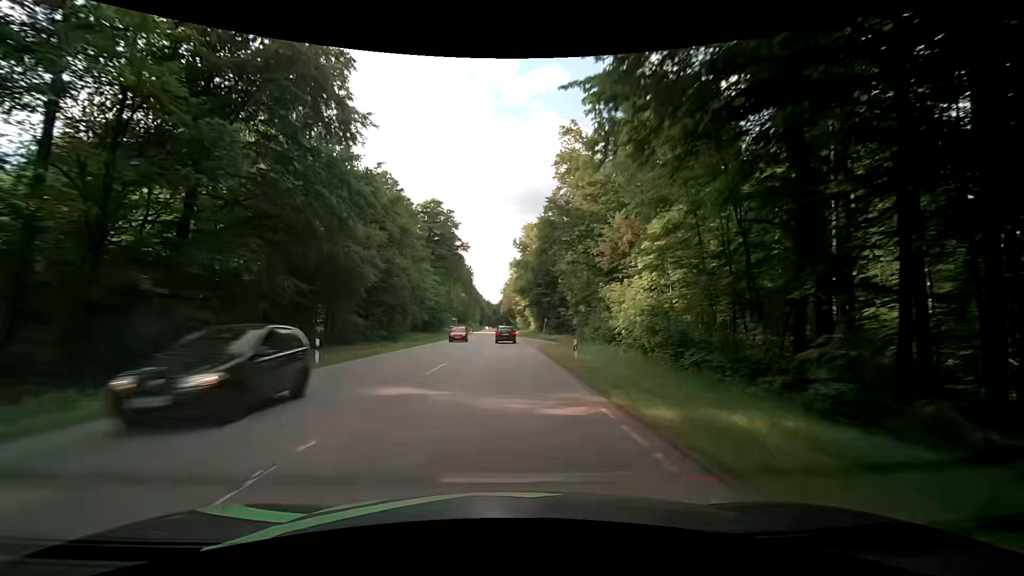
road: secondary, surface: asphalt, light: Day
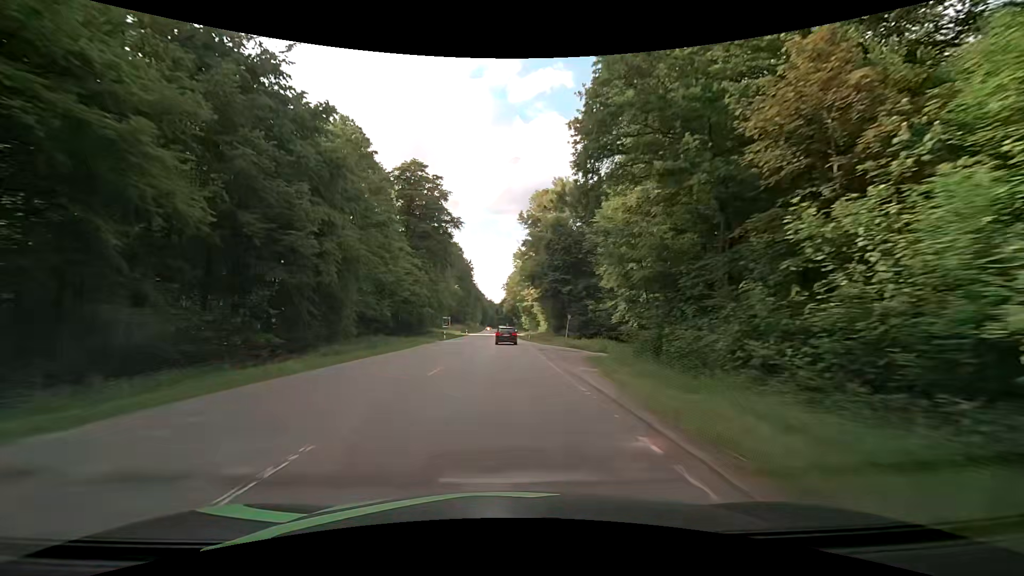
(0.0, +24.2) m; 0°
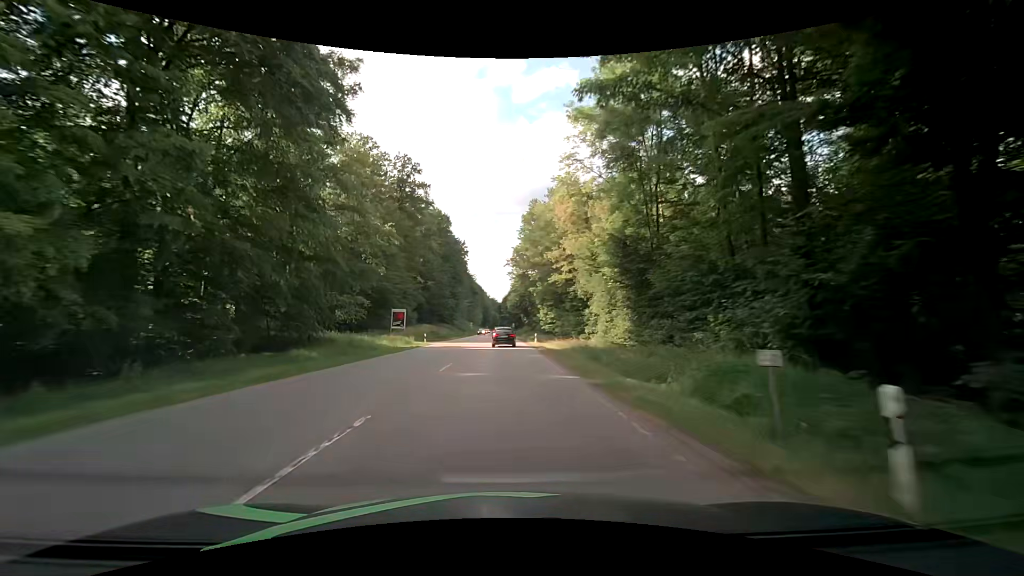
(-0.4, +58.2) m; 0°
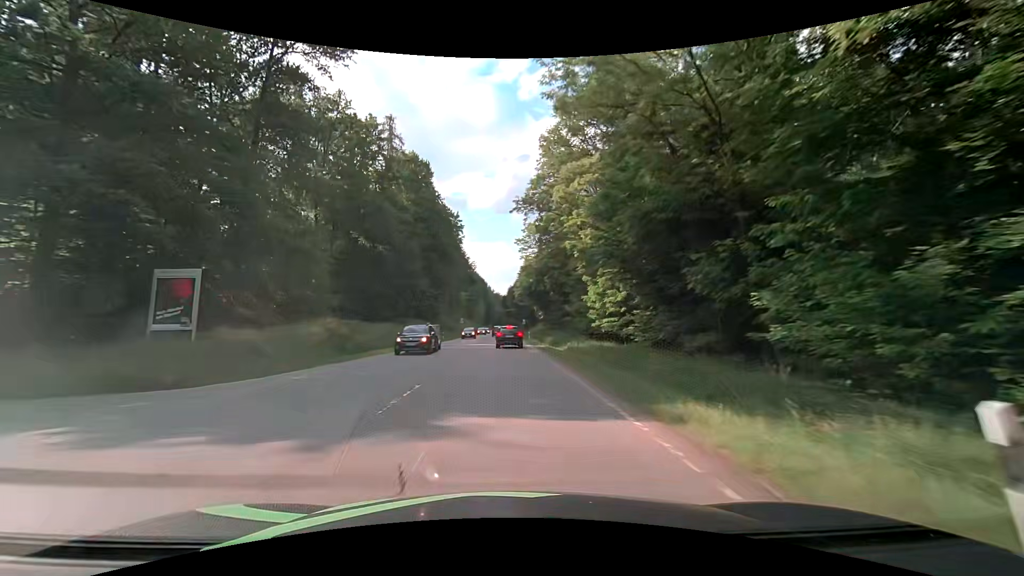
(-0.5, +43.9) m; -1°
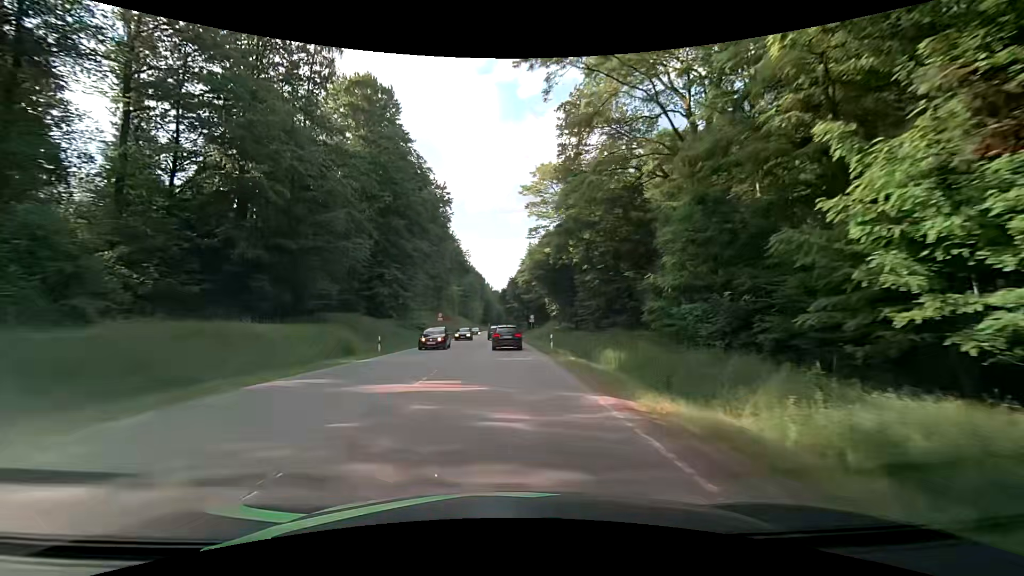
(0.0, +29.4) m; 0°
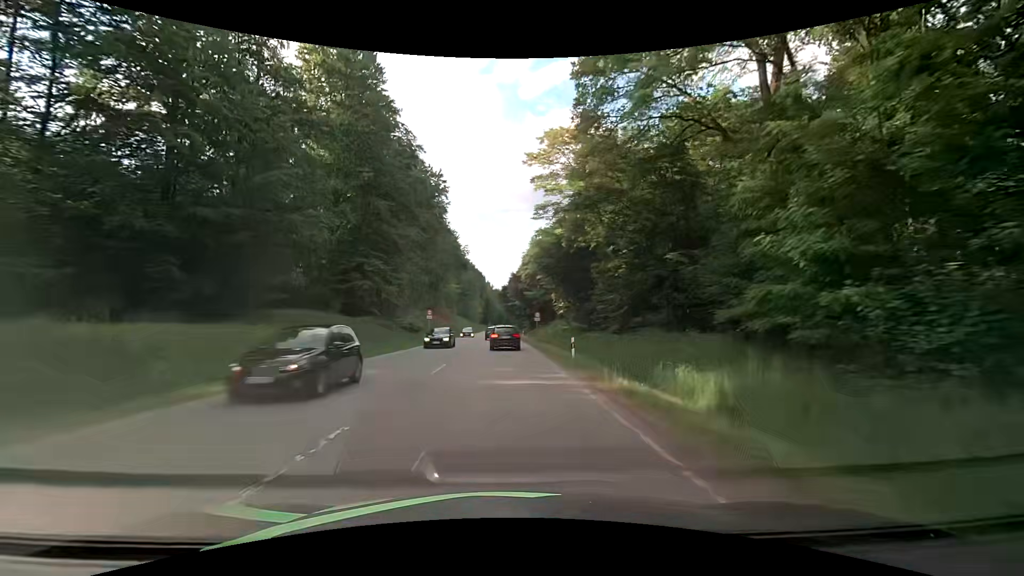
(0.0, +9.2) m; 0°
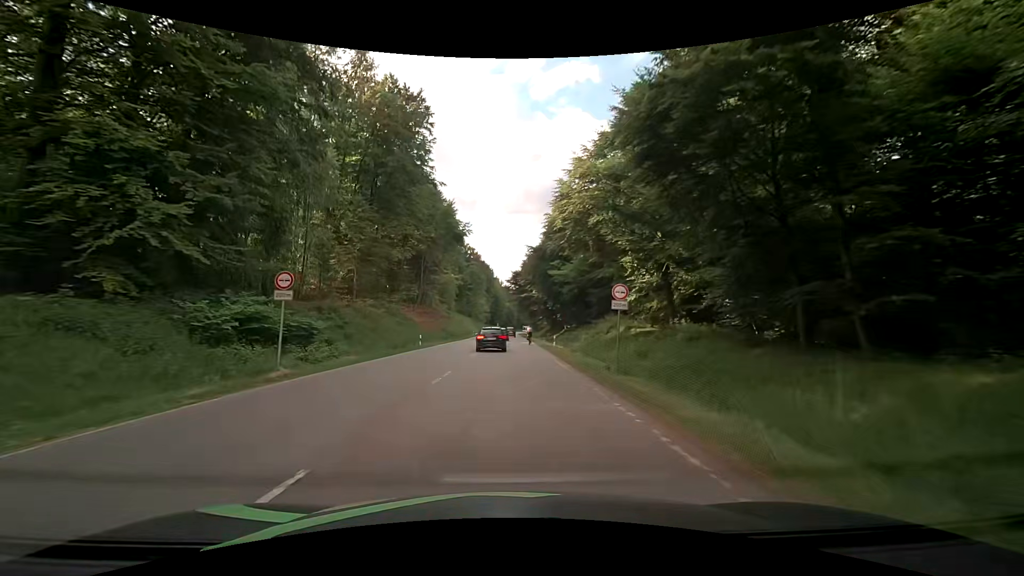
(-0.8, +36.3) m; -1°
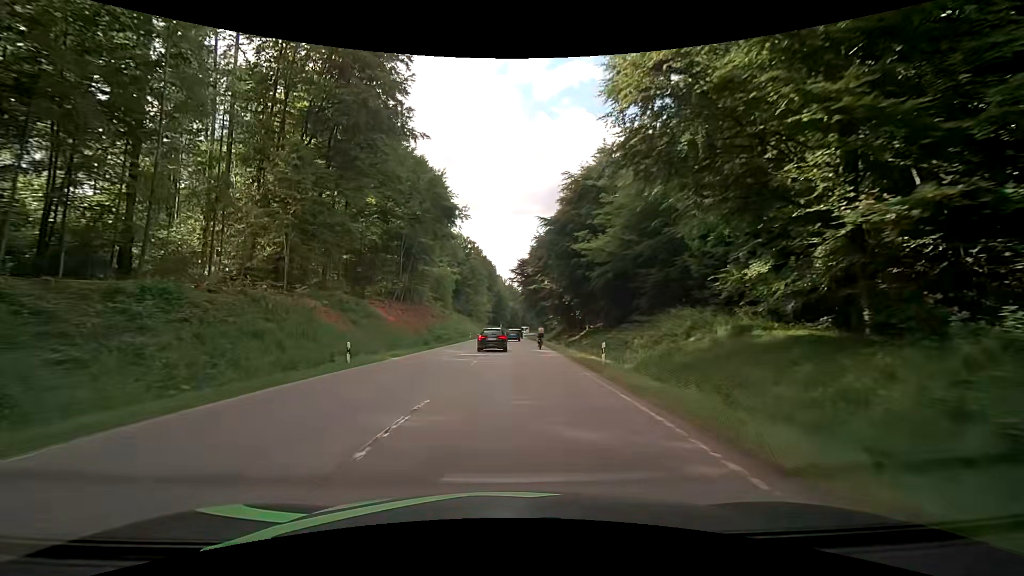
(-0.1, +18.3) m; 0°
(0, +10) (0, +20) (-1, +30) (-1, +40) (-1, +50) (-1, +60) (-1, +70) (-1, +80) (-1, +90) (-1, +100) m
